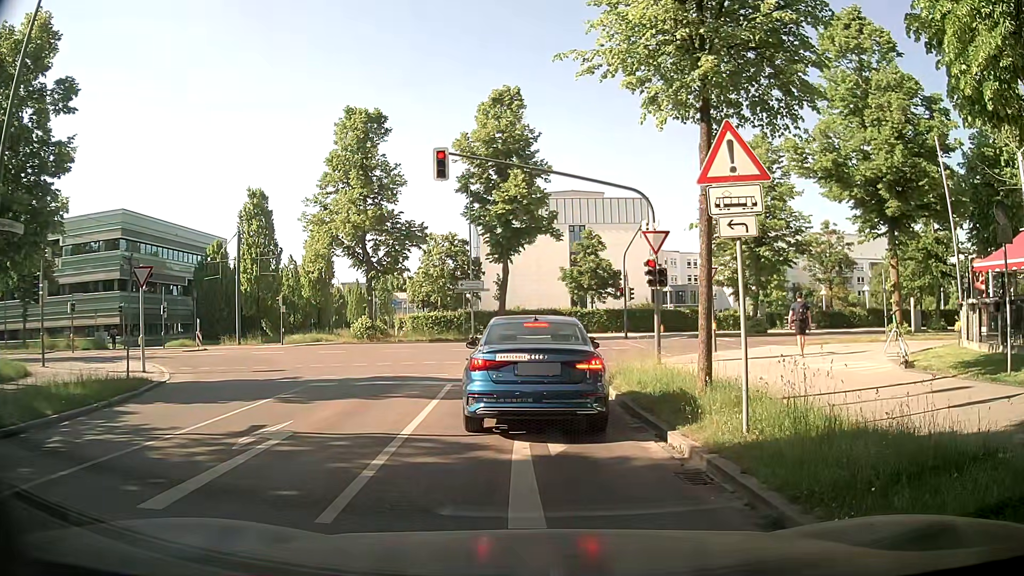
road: residential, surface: asphalt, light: Day
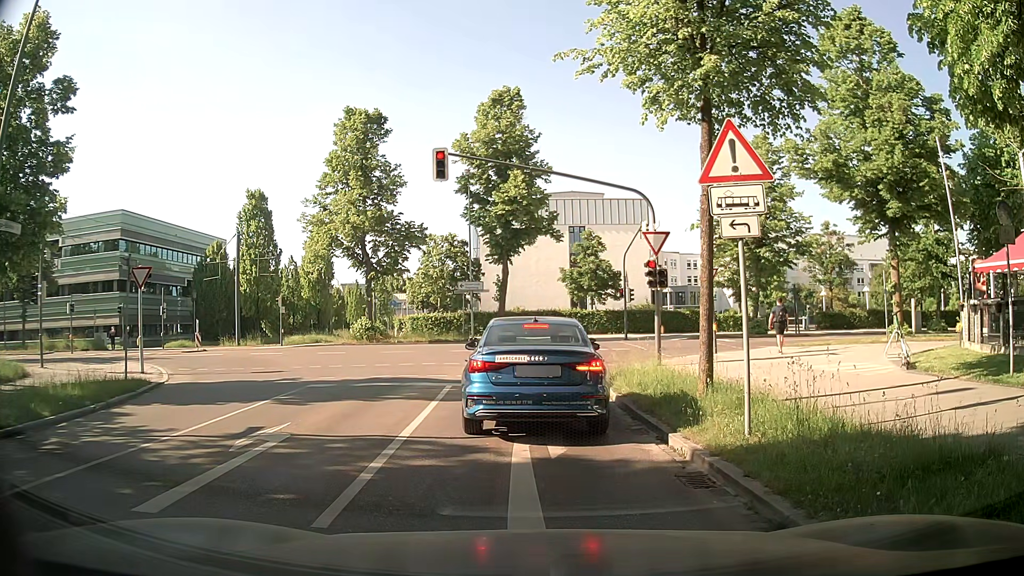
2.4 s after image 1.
(0.0, +0.2) m; 0°
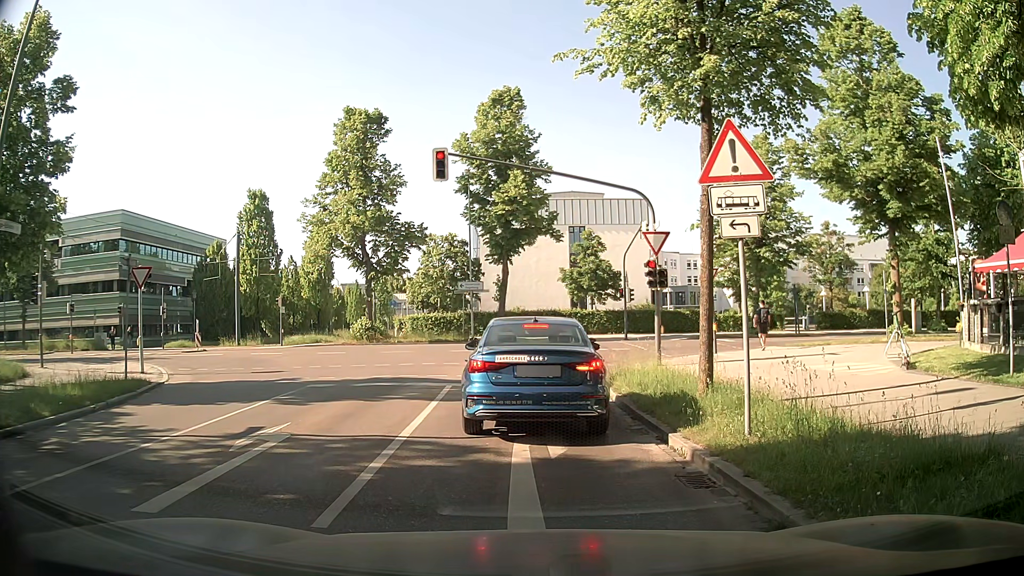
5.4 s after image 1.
(0.0, 0.0) m; 0°
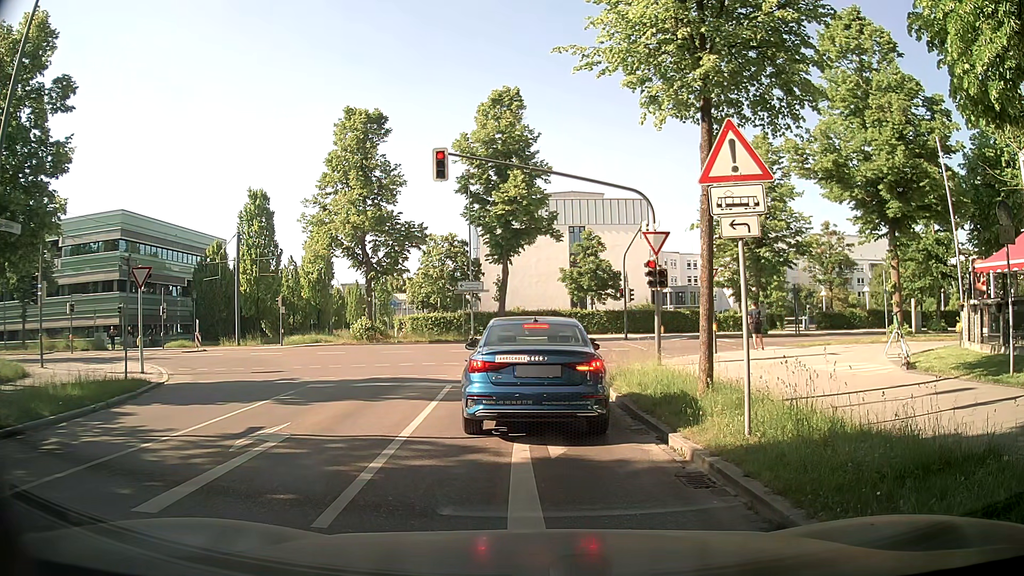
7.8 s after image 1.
(0.0, 0.0) m; 0°
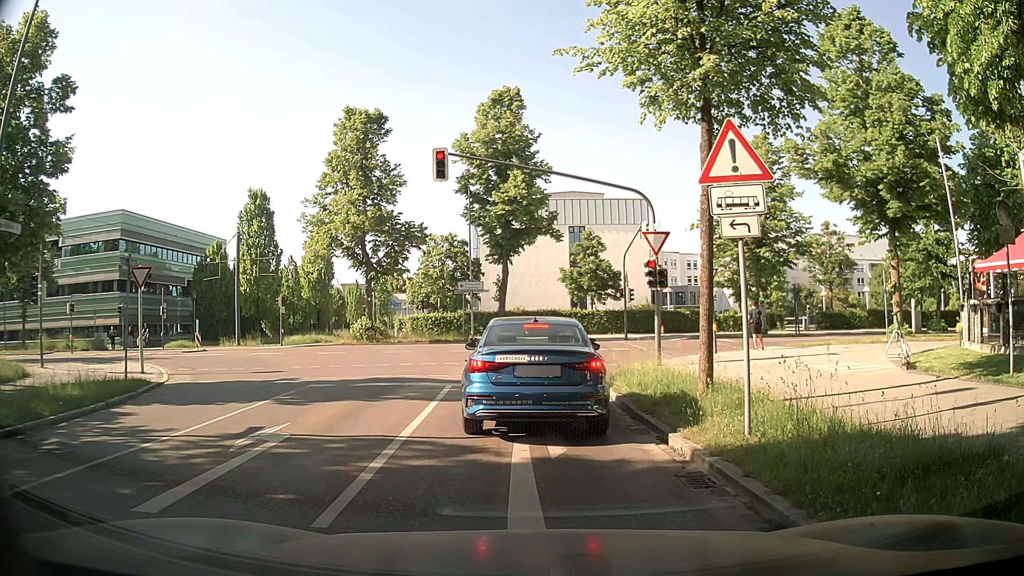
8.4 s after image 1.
(0.0, 0.0) m; 0°
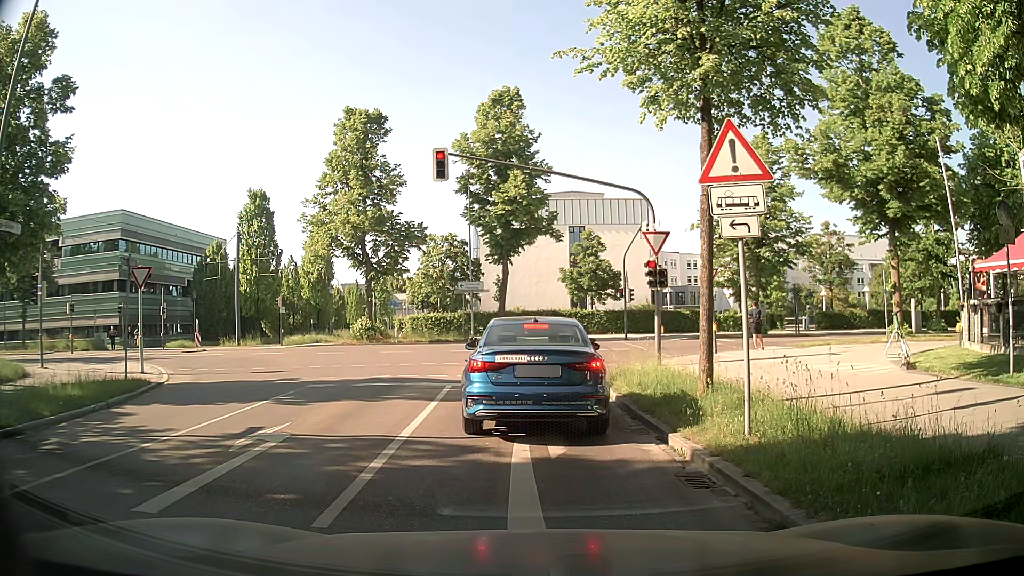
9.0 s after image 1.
(0.0, 0.0) m; 0°
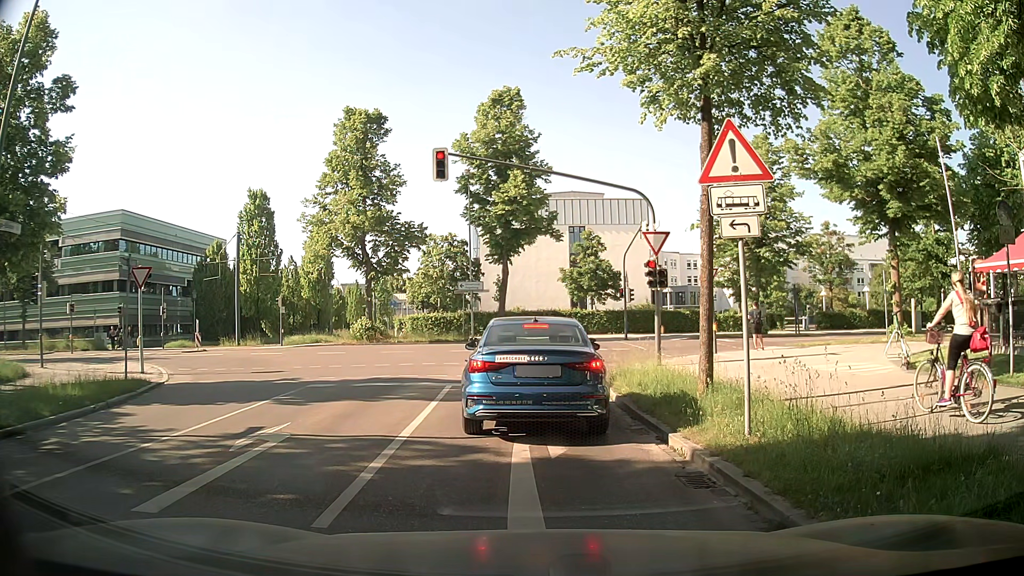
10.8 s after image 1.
(0.0, 0.0) m; 0°
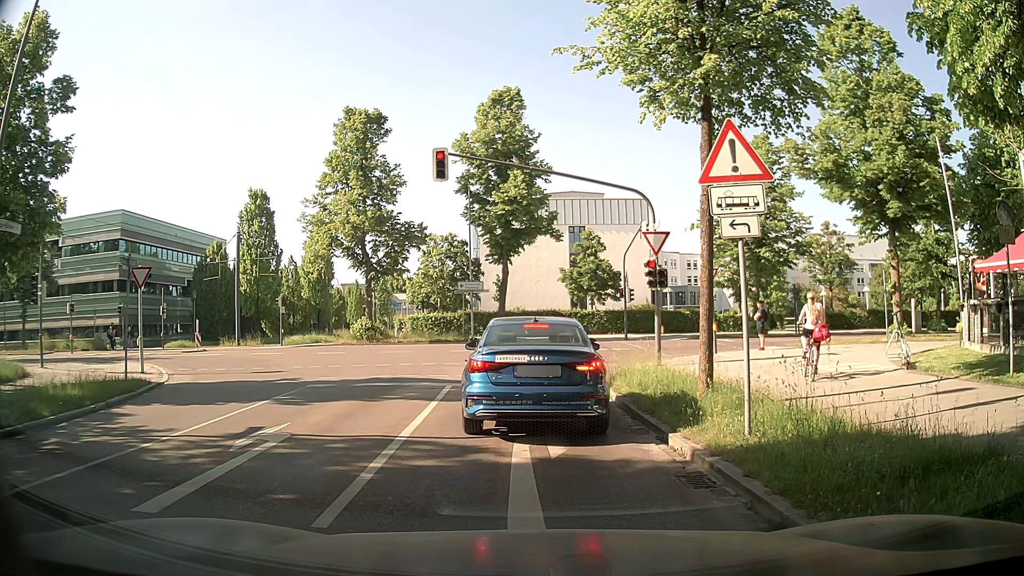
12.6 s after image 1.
(0.0, 0.0) m; 0°
